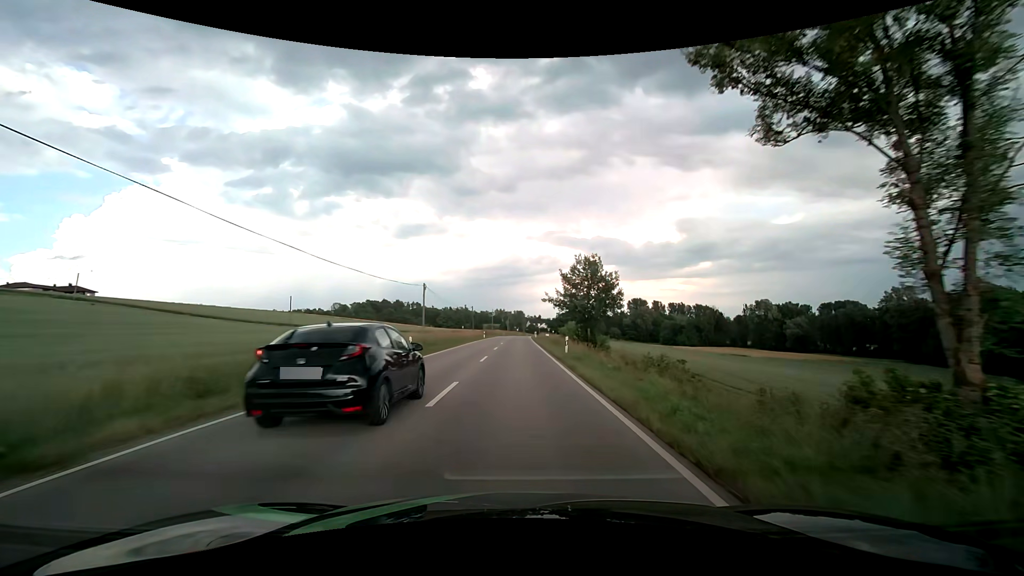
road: secondary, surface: asphalt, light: Day
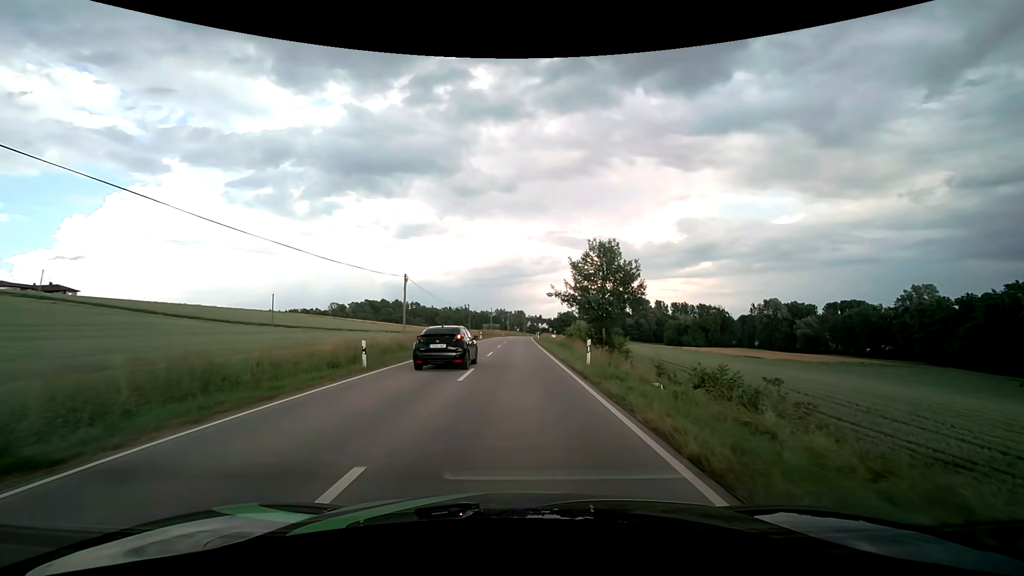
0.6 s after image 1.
(0.0, +7.7) m; 0°
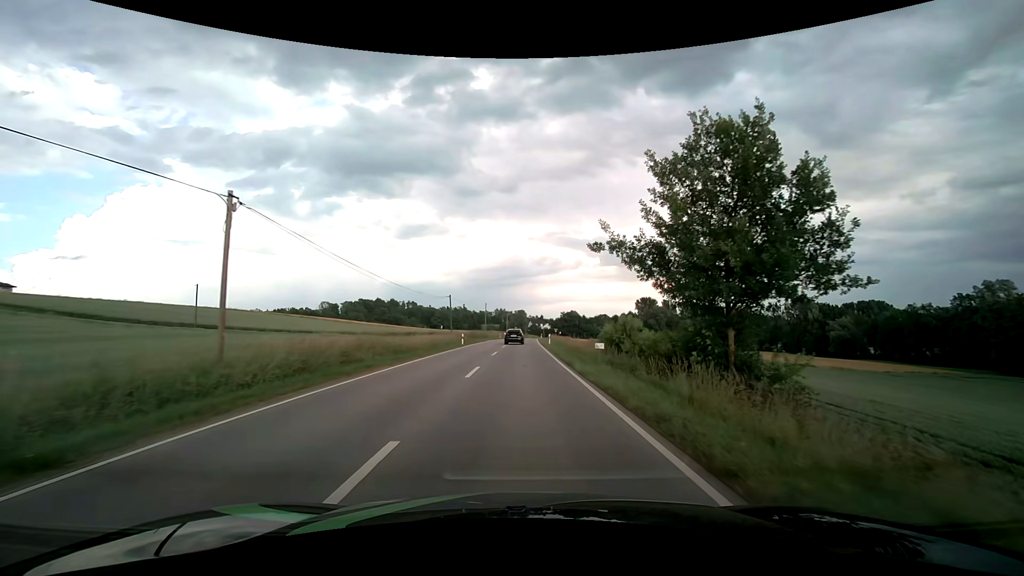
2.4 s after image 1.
(0.0, +22.9) m; 0°
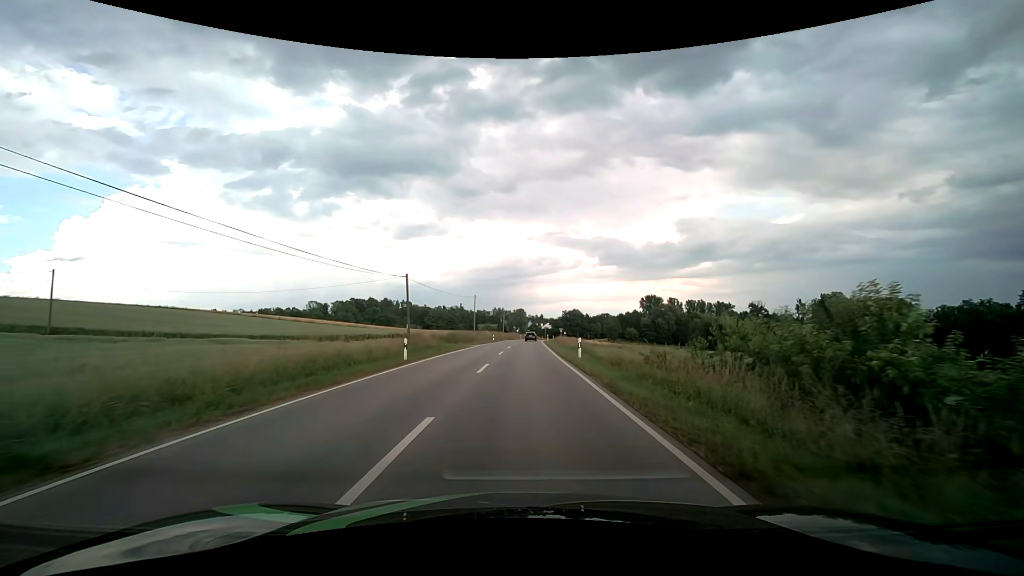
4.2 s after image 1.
(0.0, +22.4) m; 0°
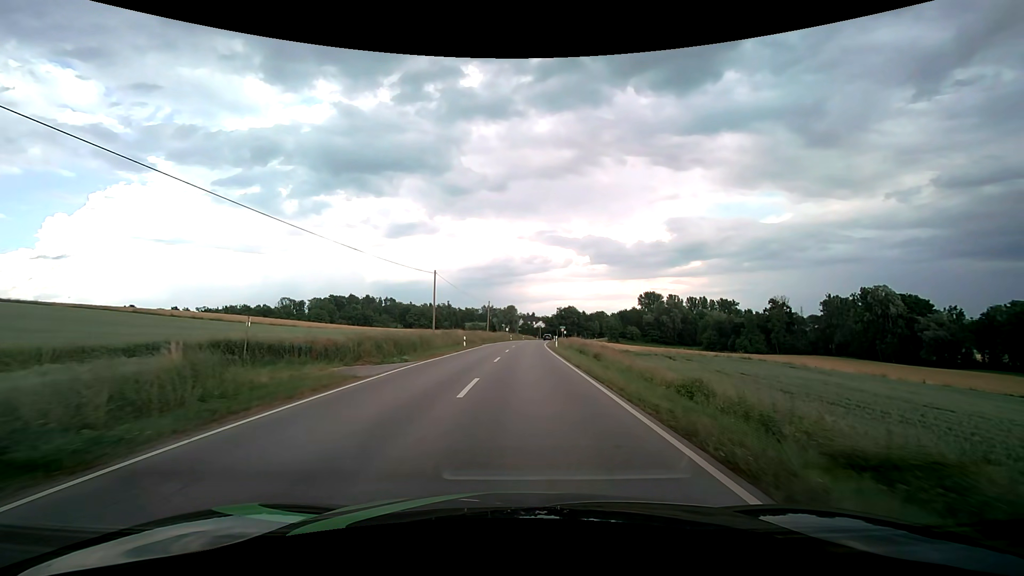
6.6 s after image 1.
(+0.1, +29.6) m; +1°
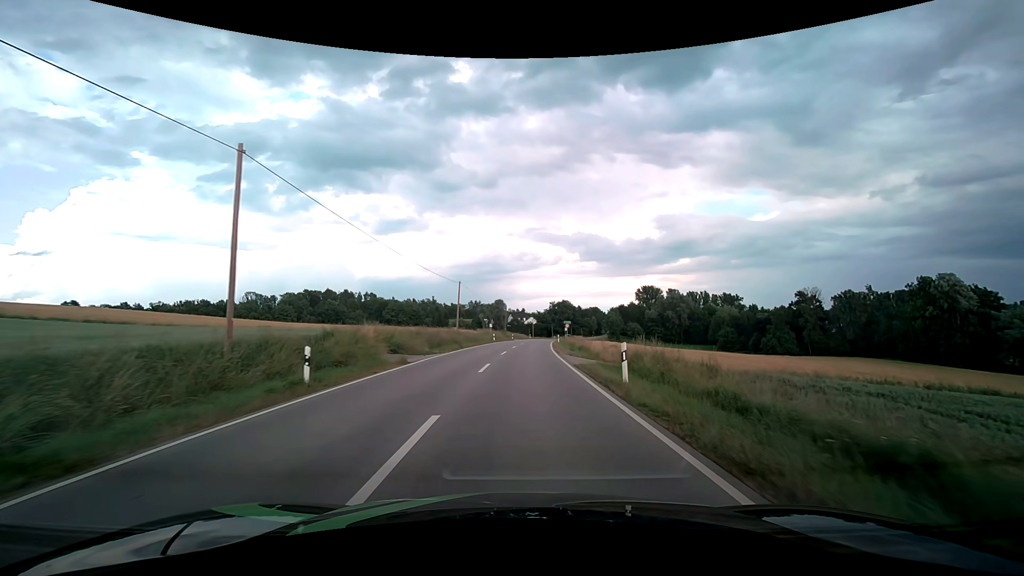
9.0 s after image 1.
(+0.3, +30.4) m; +1°
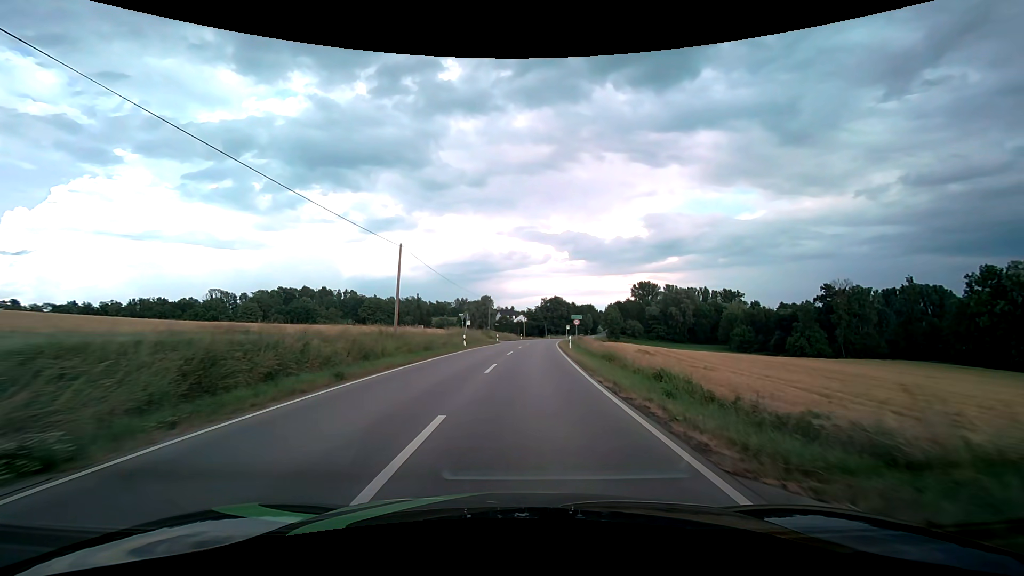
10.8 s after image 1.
(+0.2, +24.2) m; +1°
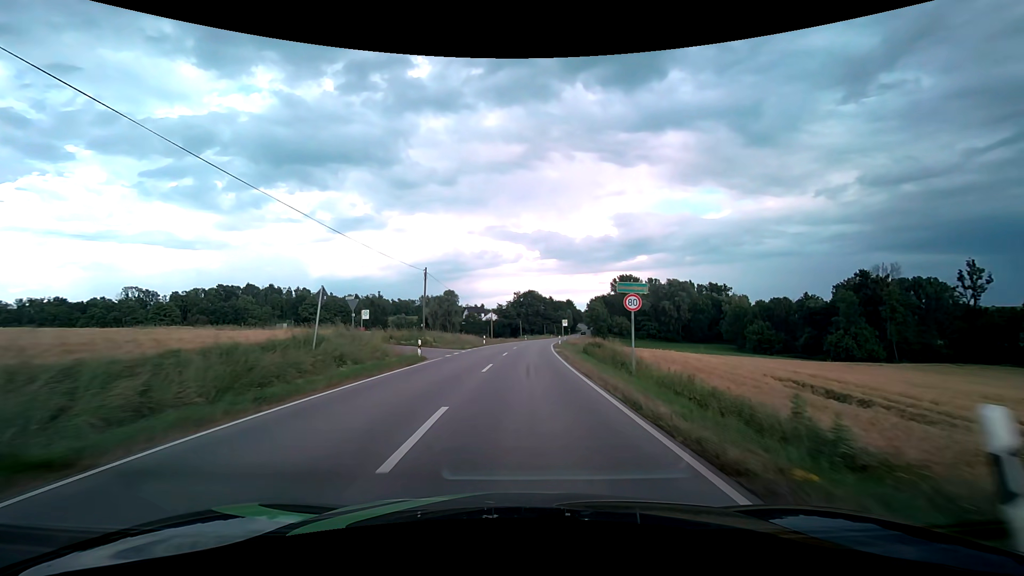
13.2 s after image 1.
(+1.0, +35.1) m; +3°
(0, +10) (0, +20) (+1, +30) (+1, +40) (+2, +50) (+2, +60) (+3, +70) (+4, +80) (+5, +90) (+7, +100) m
